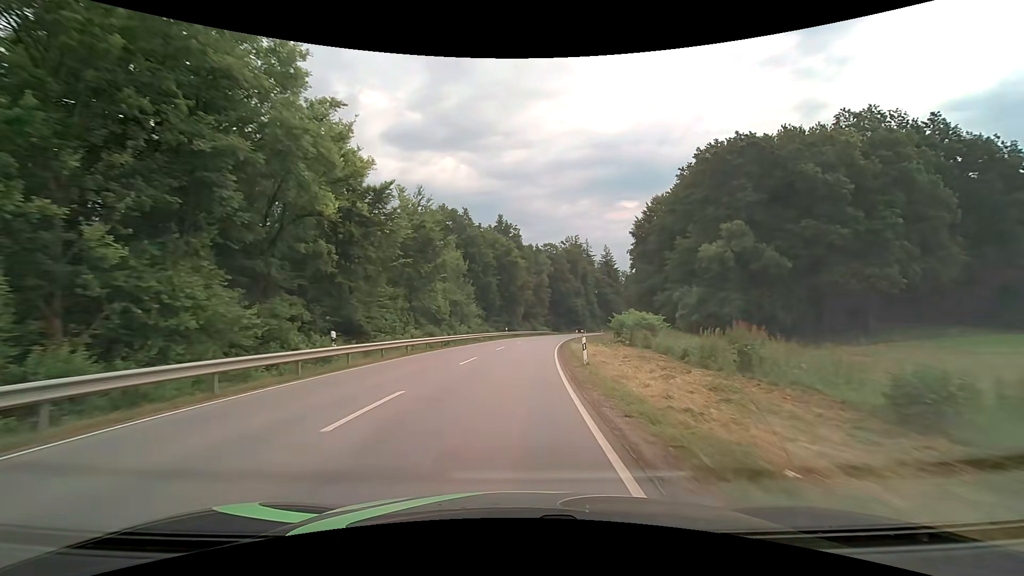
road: secondary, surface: asphalt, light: Day
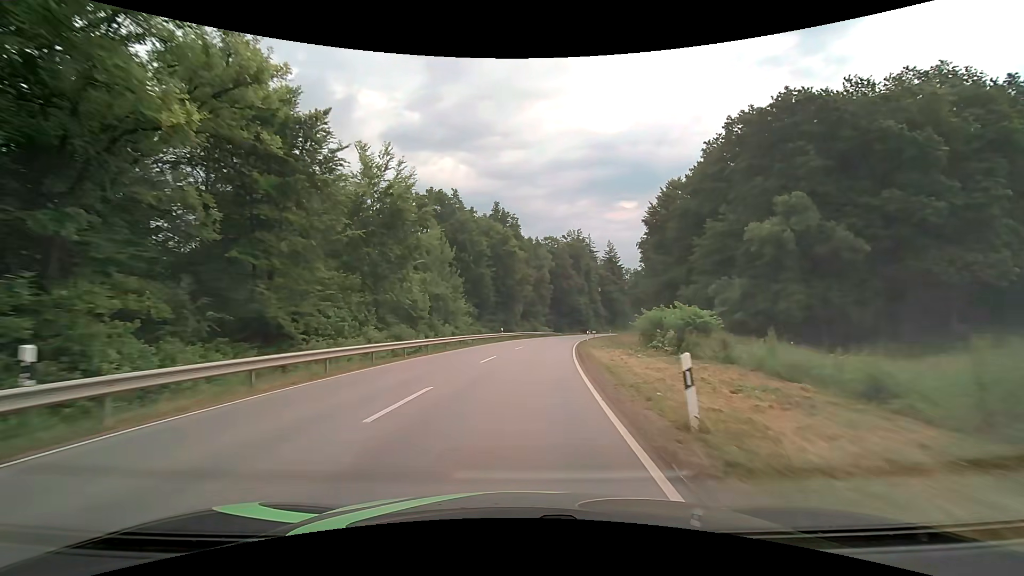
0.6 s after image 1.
(+0.1, +11.3) m; 0°
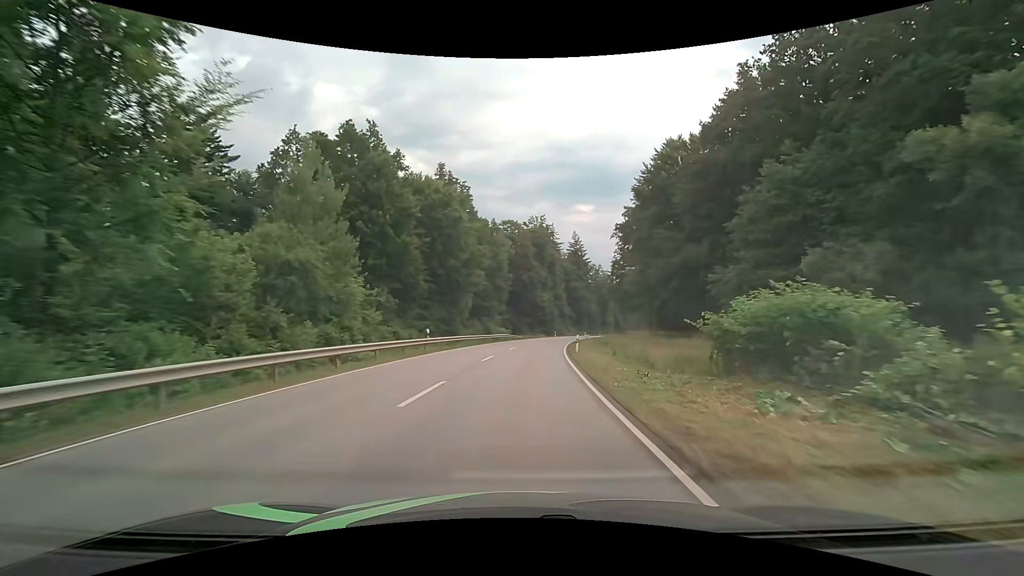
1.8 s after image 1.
(+0.8, +22.5) m; +5°
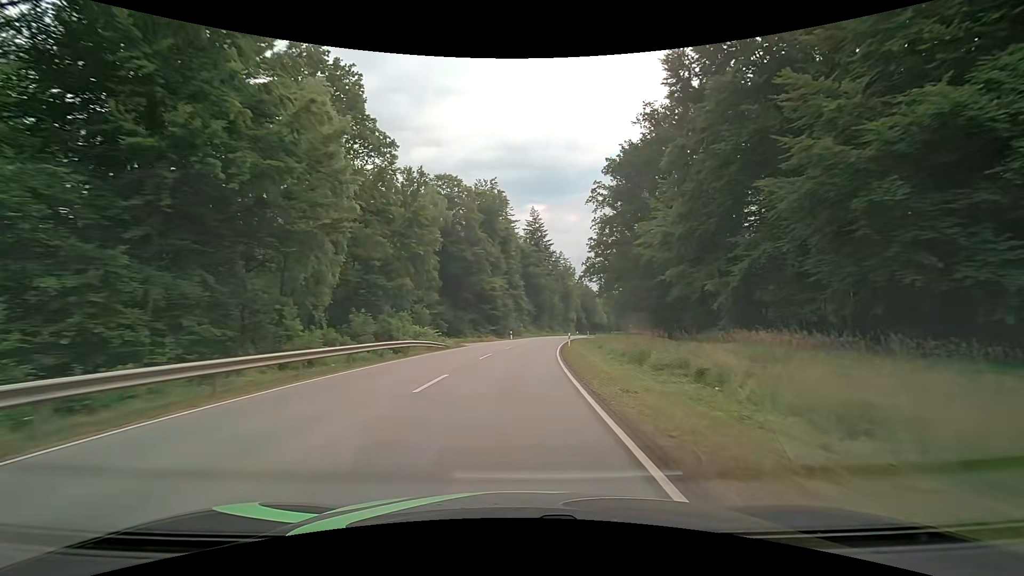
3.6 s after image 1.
(+1.7, +33.6) m; +6°
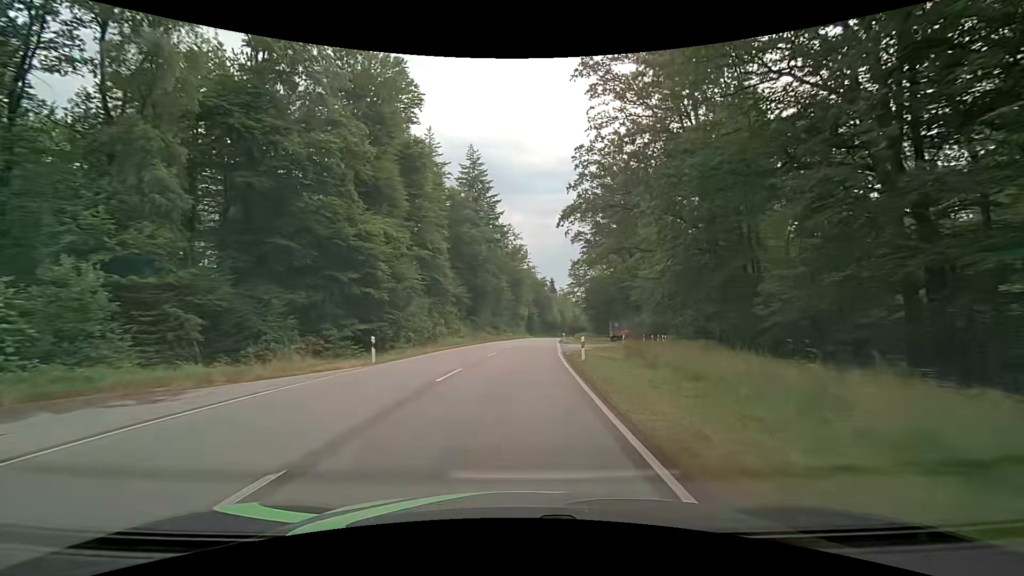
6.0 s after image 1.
(+2.4, +45.5) m; +7°
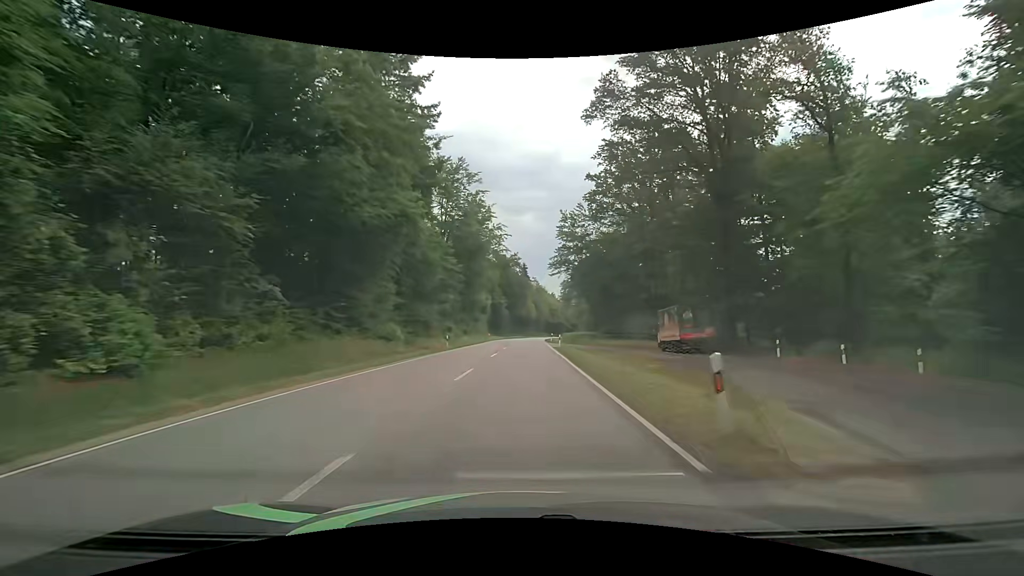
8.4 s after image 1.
(+1.8, +47.3) m; +3°
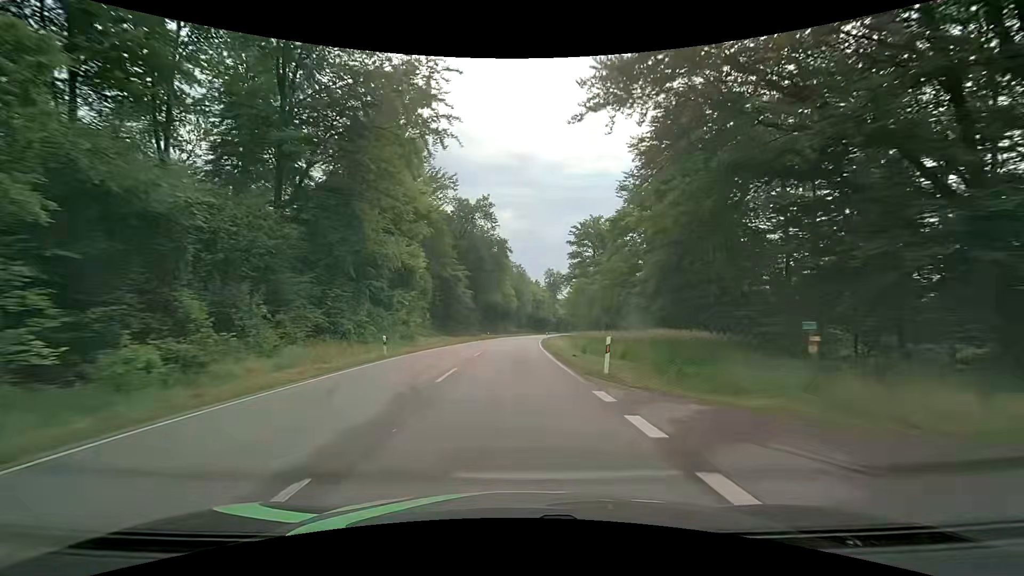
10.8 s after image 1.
(+1.4, +48.7) m; +3°
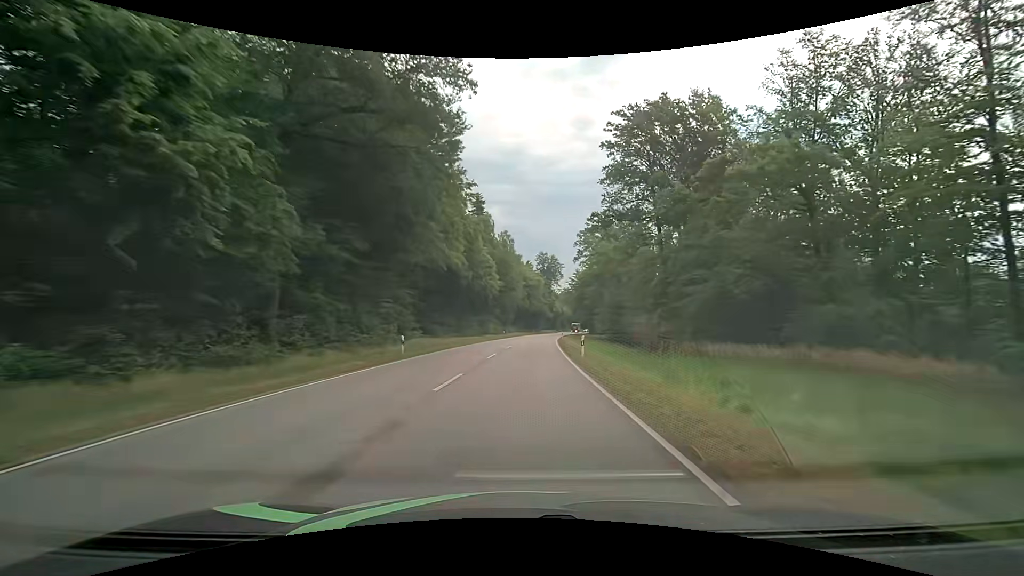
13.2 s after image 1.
(+0.2, +49.6) m; +1°
(0, +10) (0, +20) (+1, +30) (+1, +40) (+2, +50) (+3, +60) (+4, +70) (+5, +80) (+6, +90) (+7, +100) m
